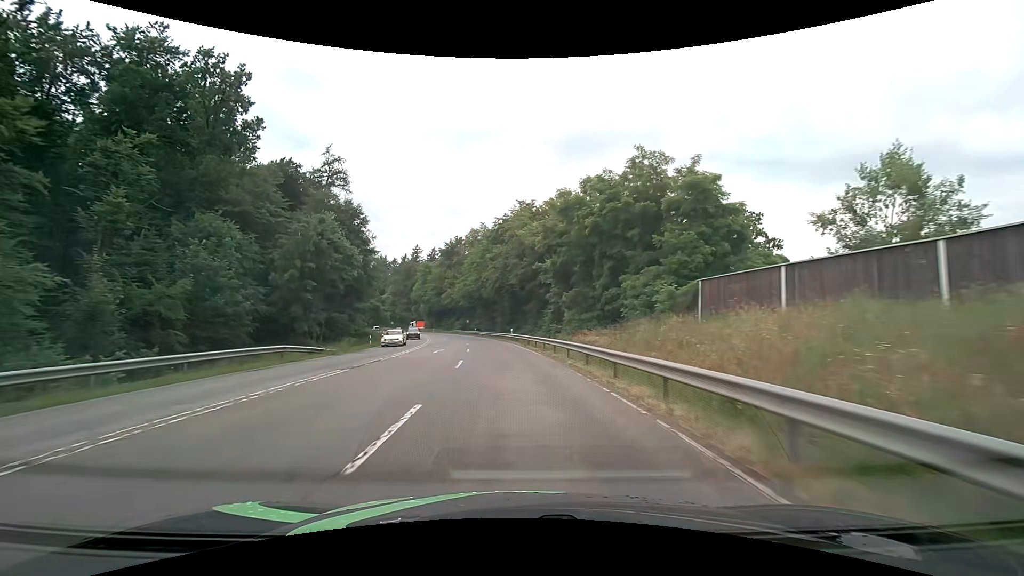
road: secondary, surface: asphalt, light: Day
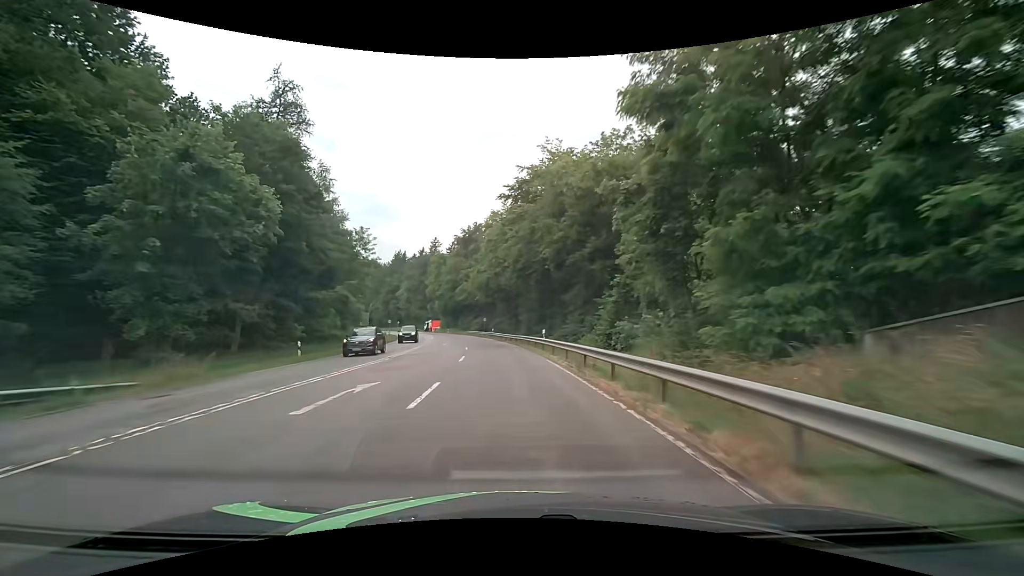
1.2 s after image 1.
(-0.4, +20.3) m; -3°
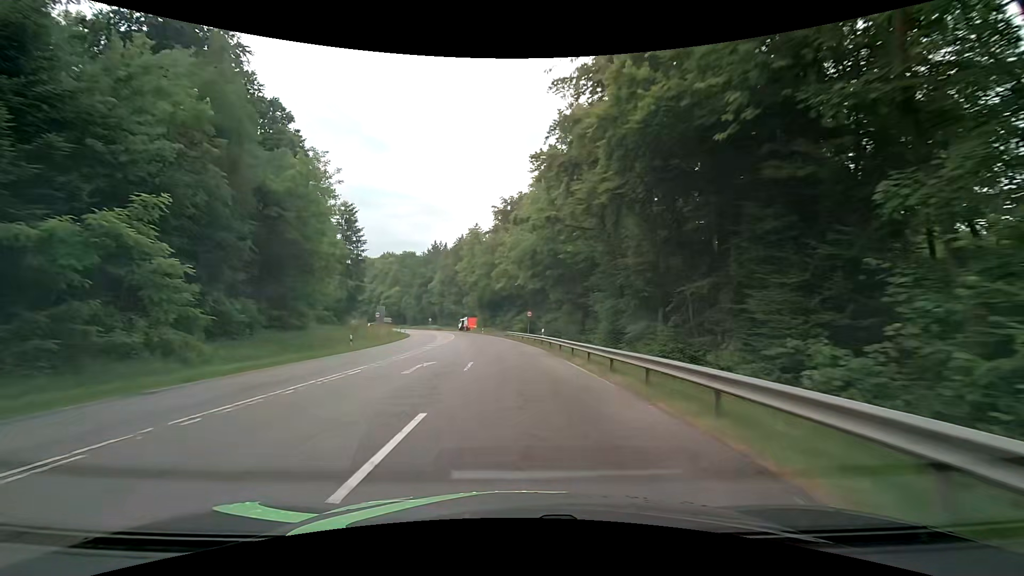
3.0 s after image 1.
(-1.4, +28.9) m; -6°
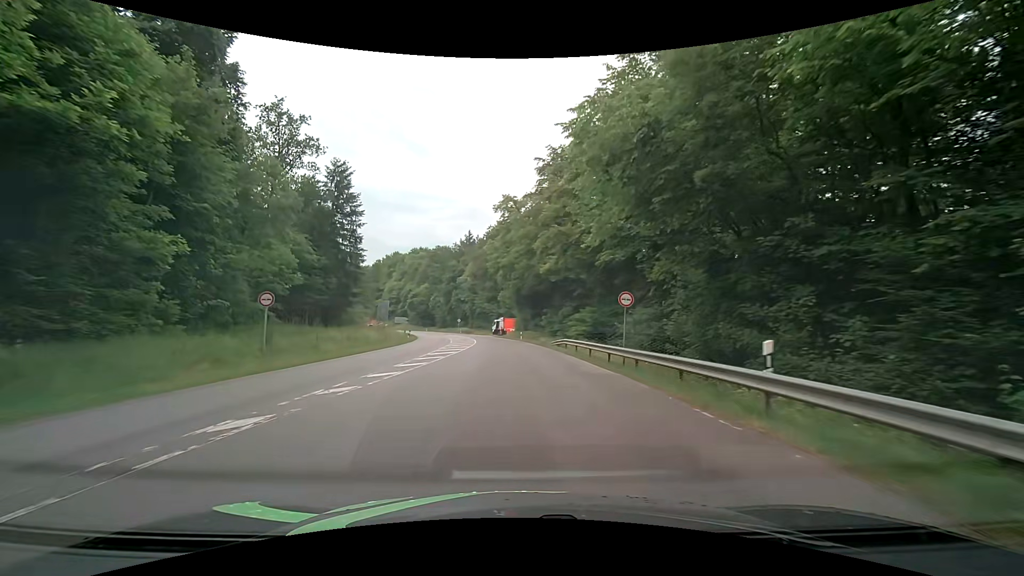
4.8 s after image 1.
(-1.3, +27.6) m; -5°
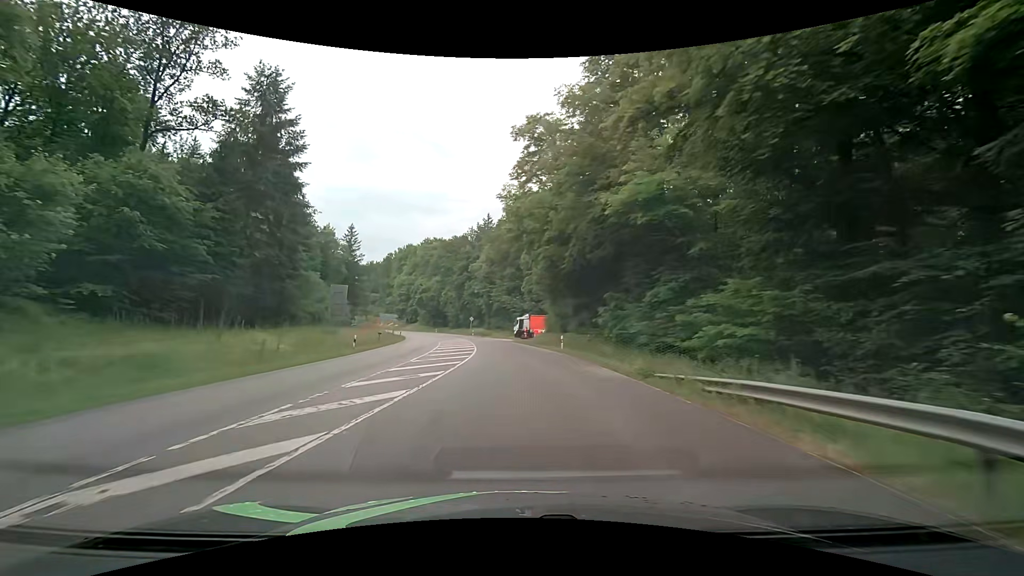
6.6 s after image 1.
(-0.6, +27.4) m; -2°
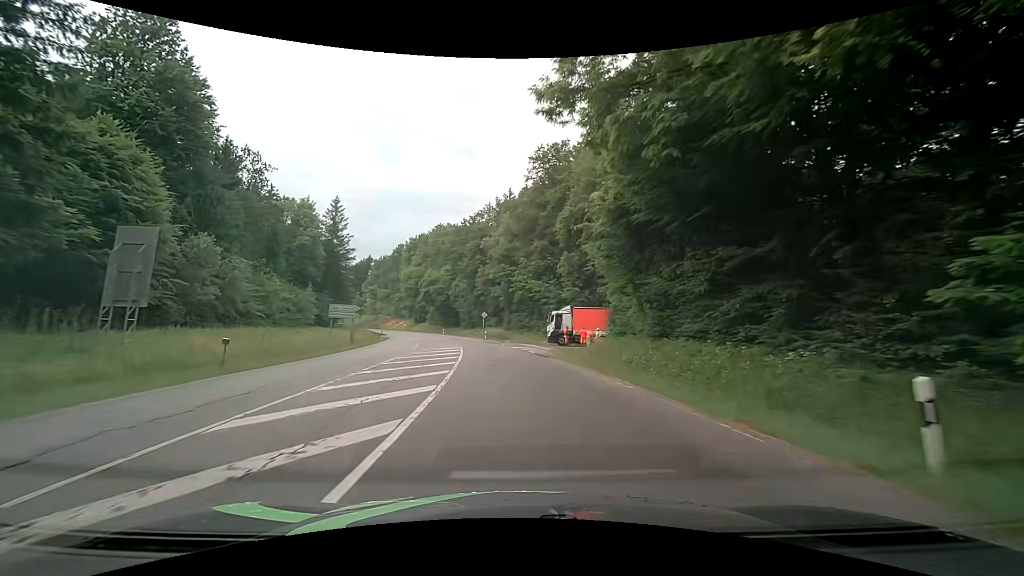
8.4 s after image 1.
(-1.0, +27.5) m; -4°
